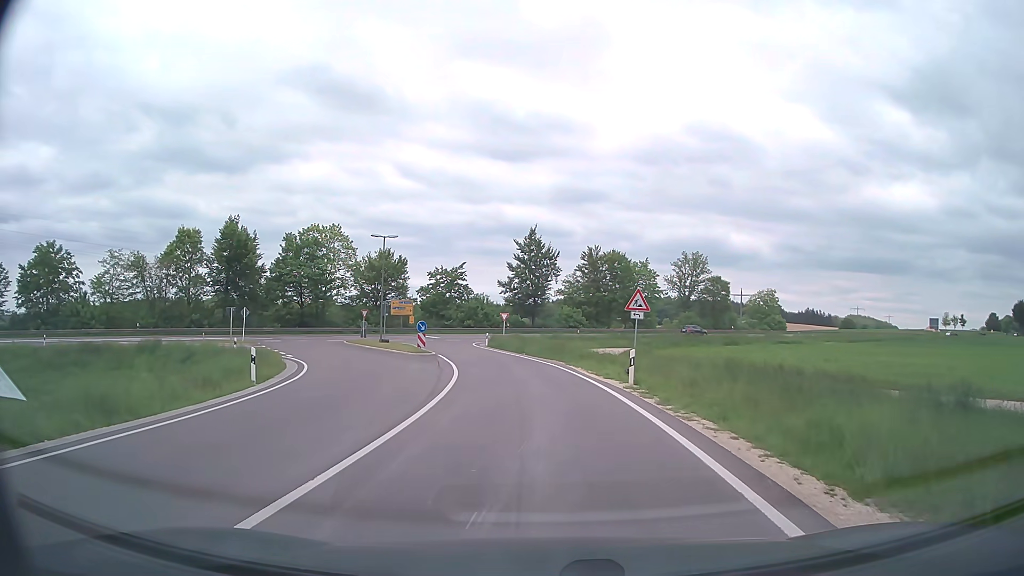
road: secondary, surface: asphalt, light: Day
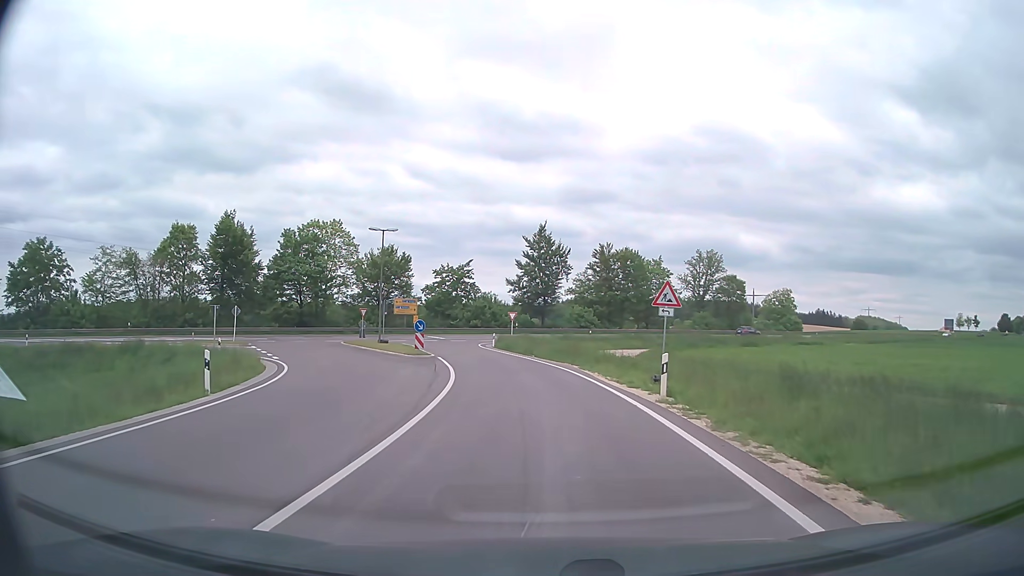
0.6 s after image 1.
(-0.1, +3.6) m; -1°
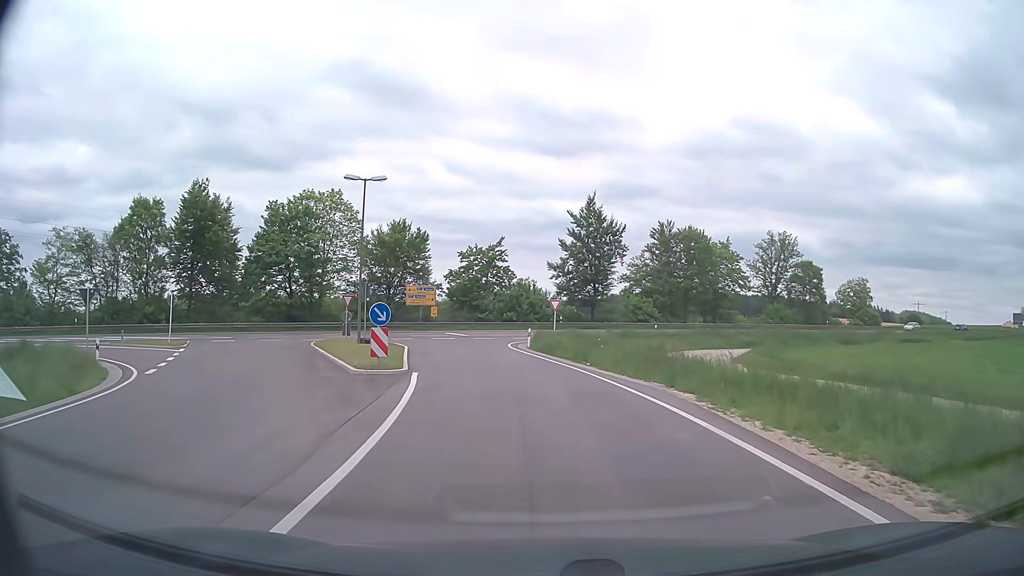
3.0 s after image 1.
(-0.5, +15.6) m; -3°
